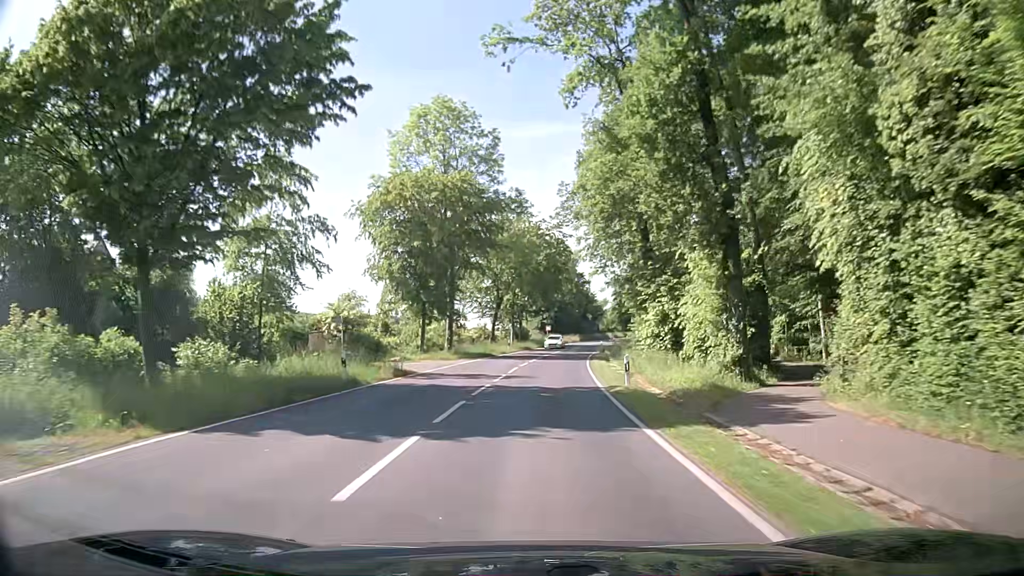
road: secondary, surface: asphalt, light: Day
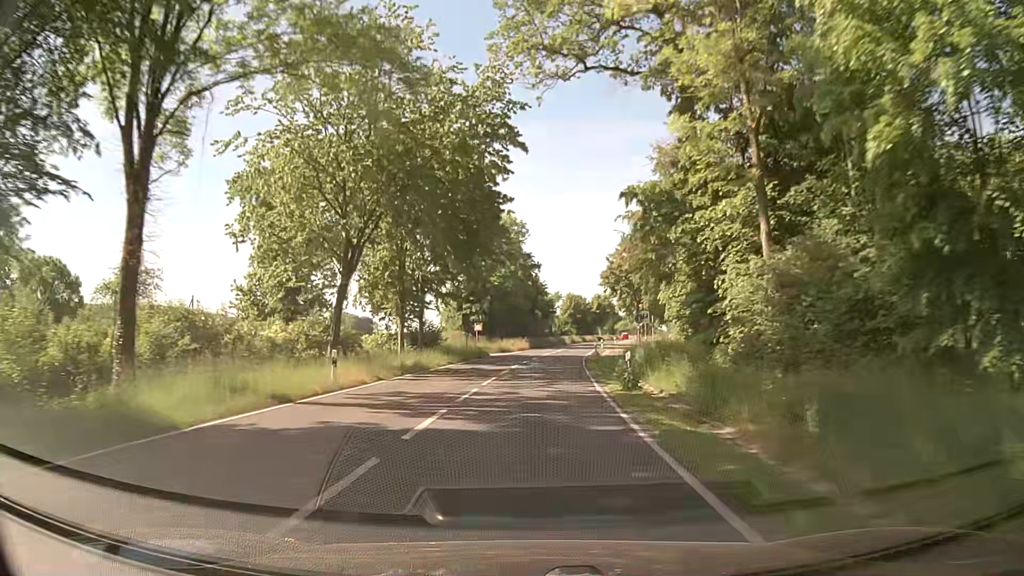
(+1.2, +40.8) m; +4°
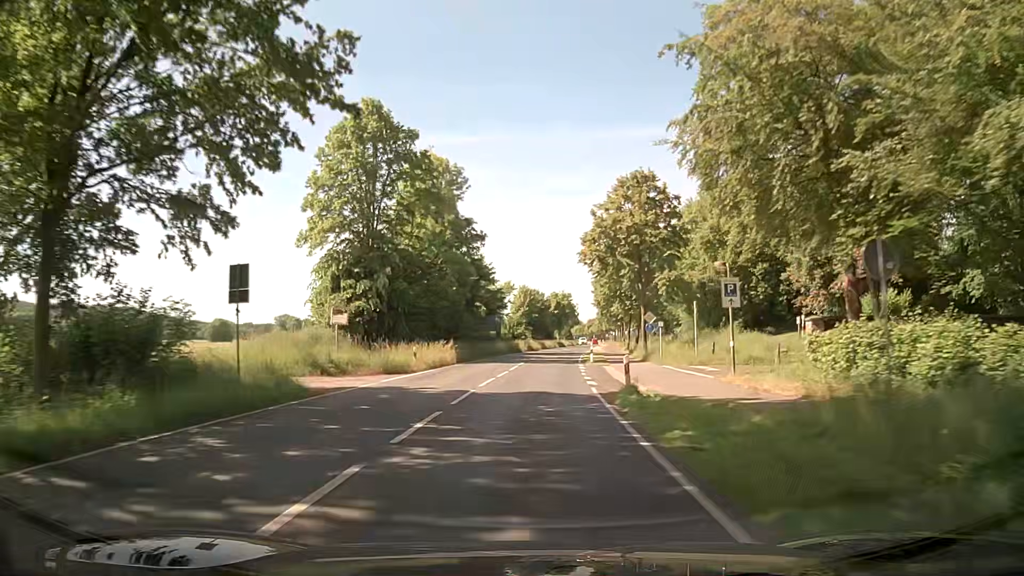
(+1.4, +33.6) m; +5°
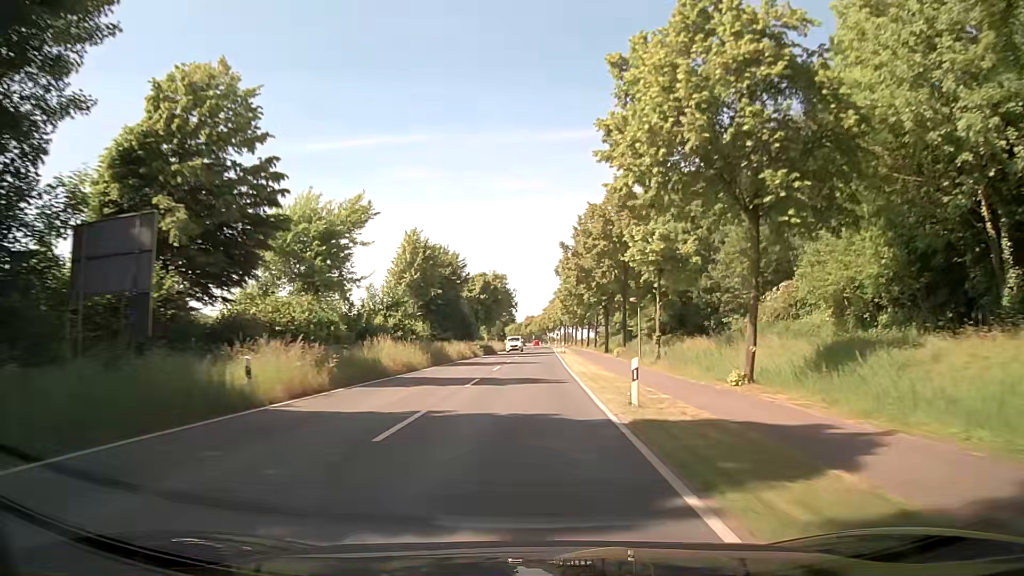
(+3.2, +61.2) m; +5°
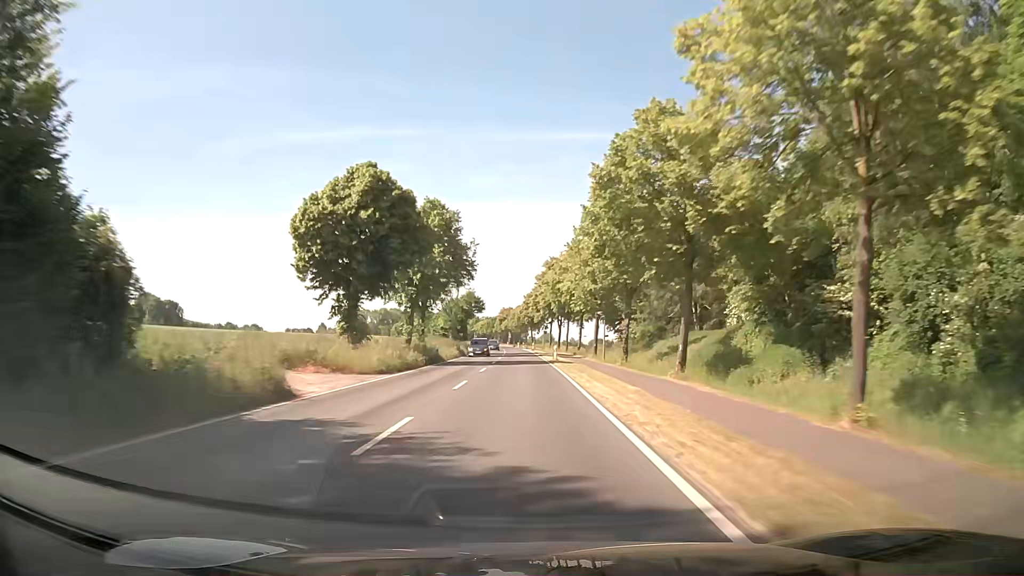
(+1.9, +67.9) m; +2°
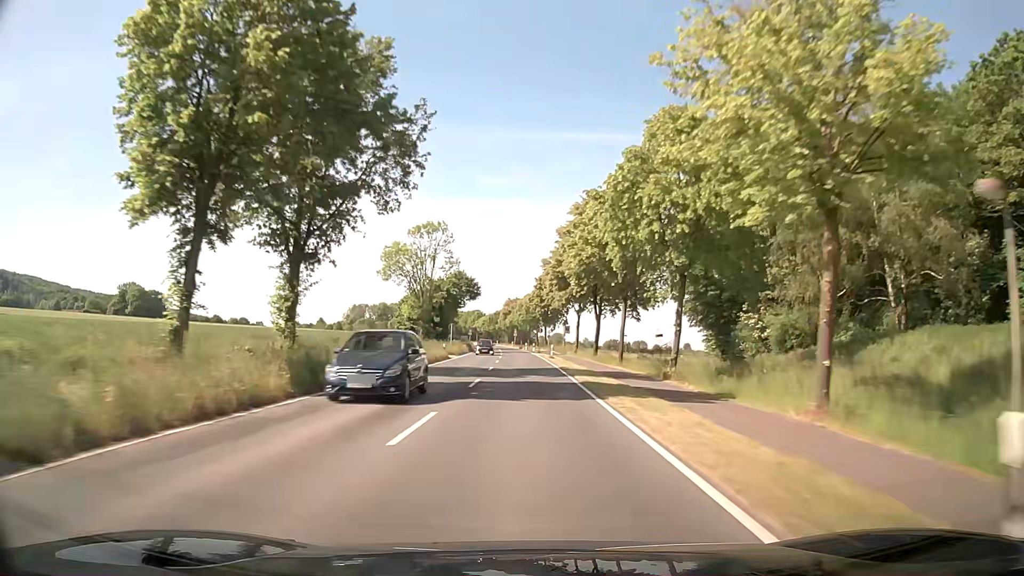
(-0.3, +43.8) m; -1°
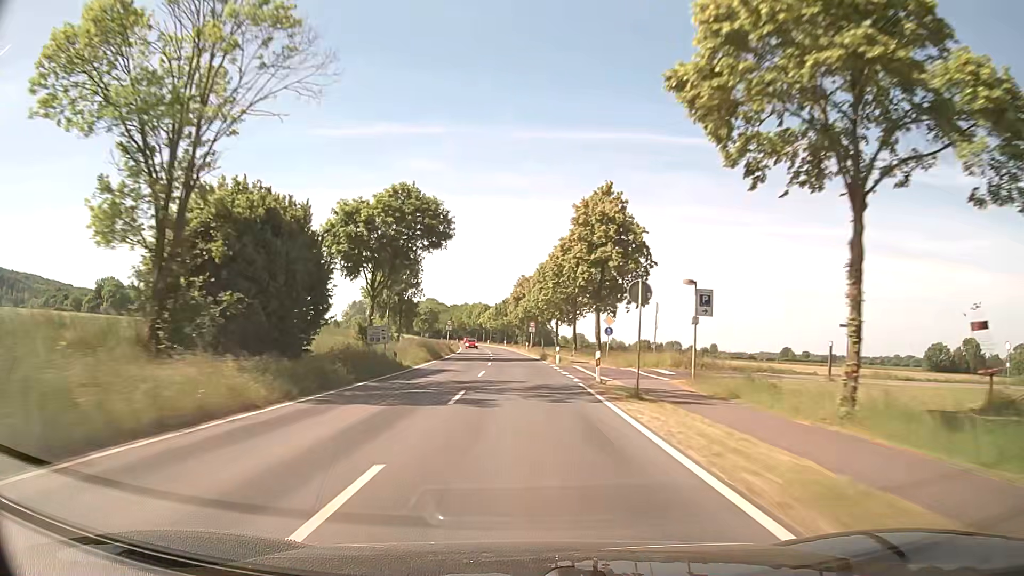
(-0.4, +60.8) m; -2°
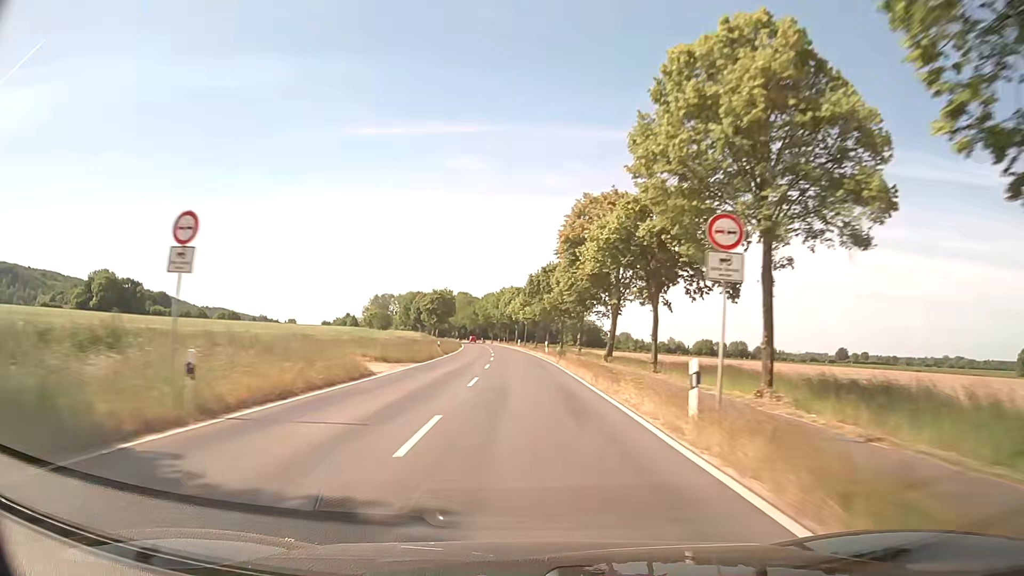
(-1.4, +62.0) m; -3°
(0, +10) (0, +20) (0, +30) (-1, +40) (-1, +50) (-2, +60) (-2, +70) (-3, +80) (-4, +90) (-4, +100) m
